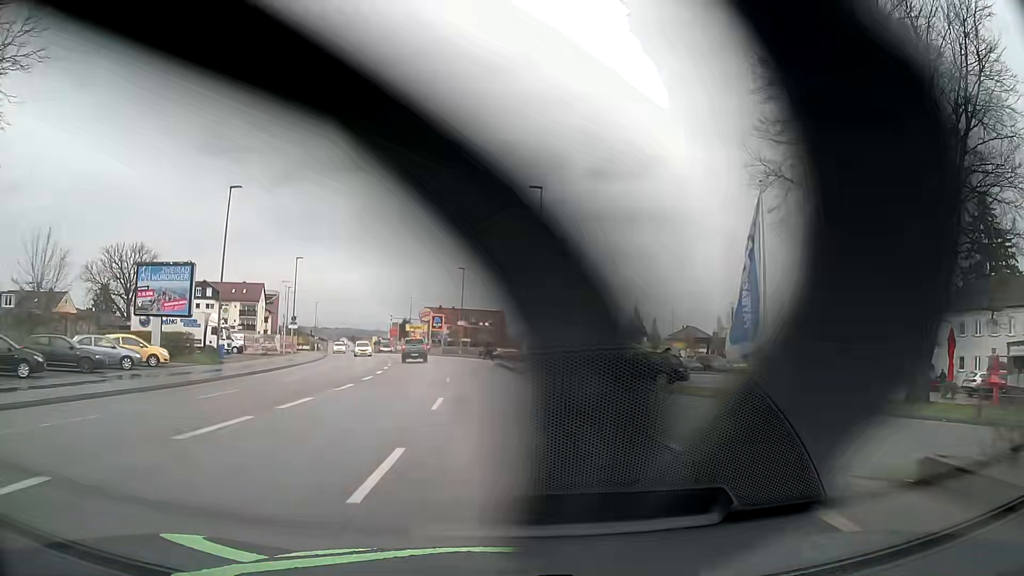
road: tertiary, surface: asphalt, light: Day
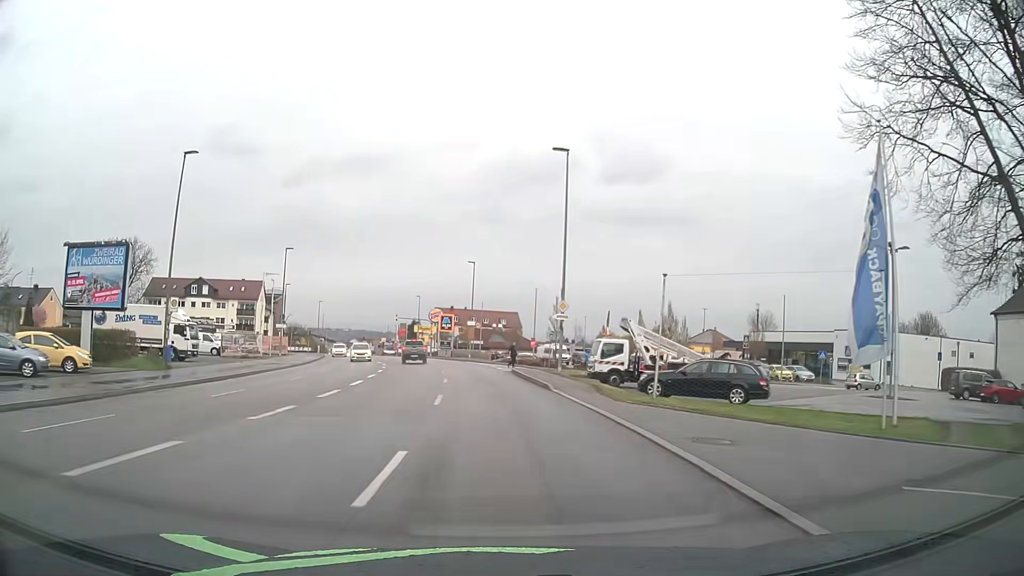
(-0.1, +8.2) m; -2°
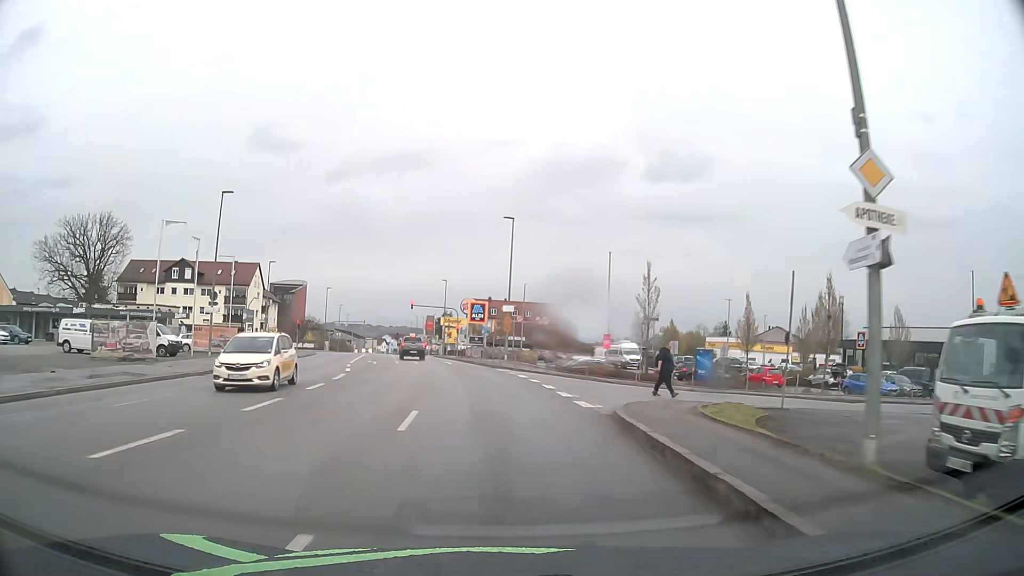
(-0.6, +23.4) m; -3°
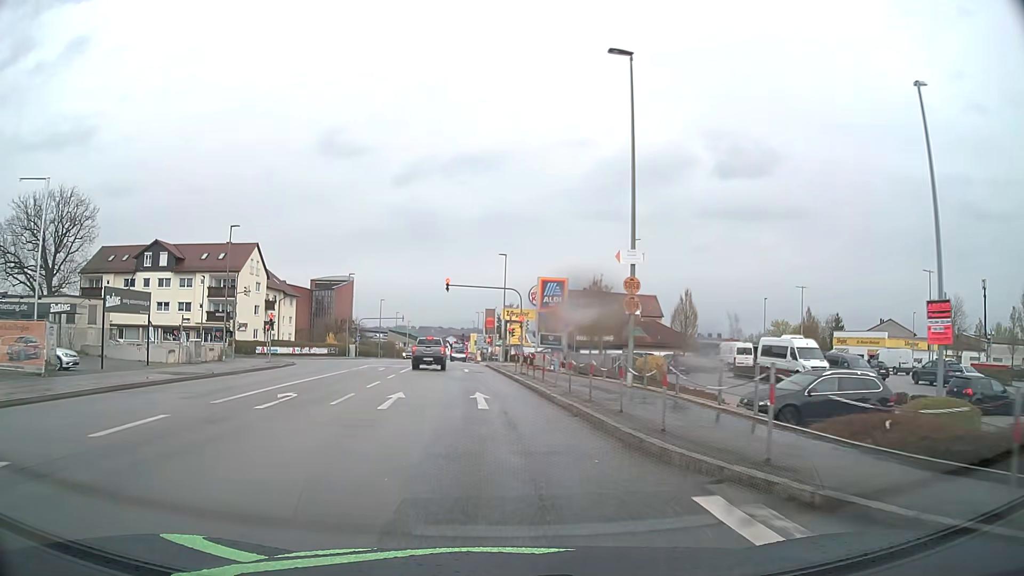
(-1.2, +27.8) m; -6°
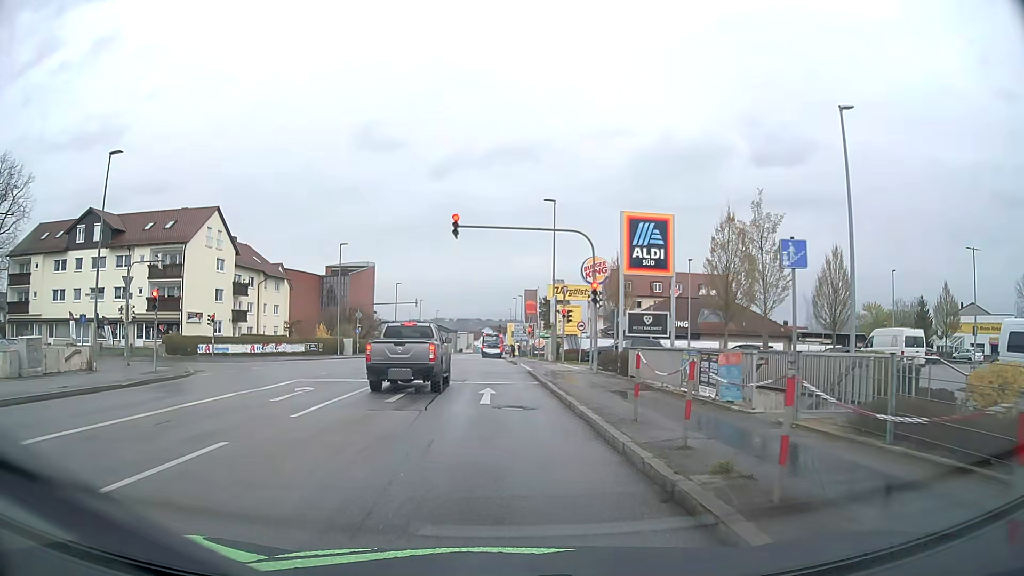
(-0.6, +21.3) m; -3°
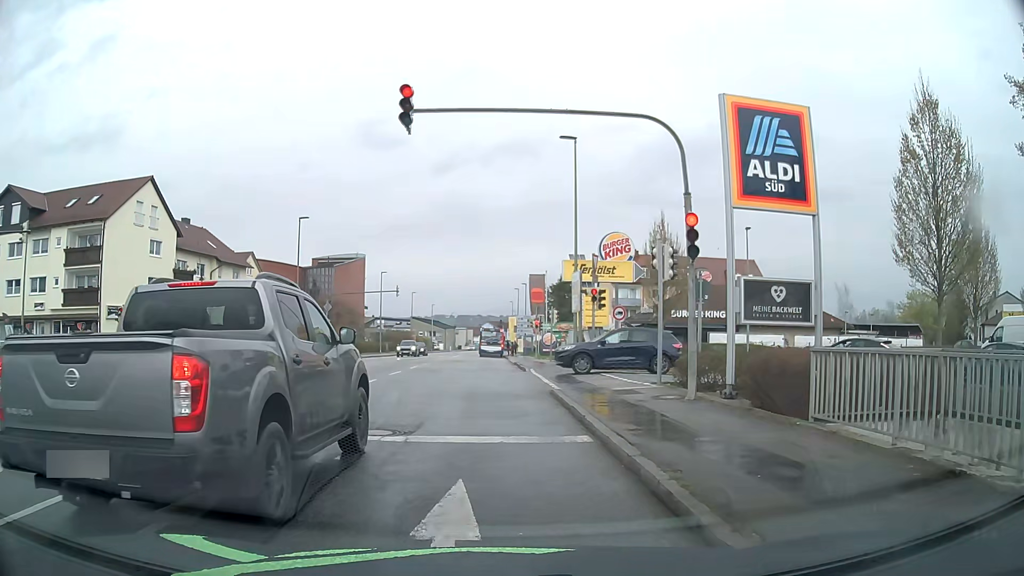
(0.0, +12.4) m; -1°
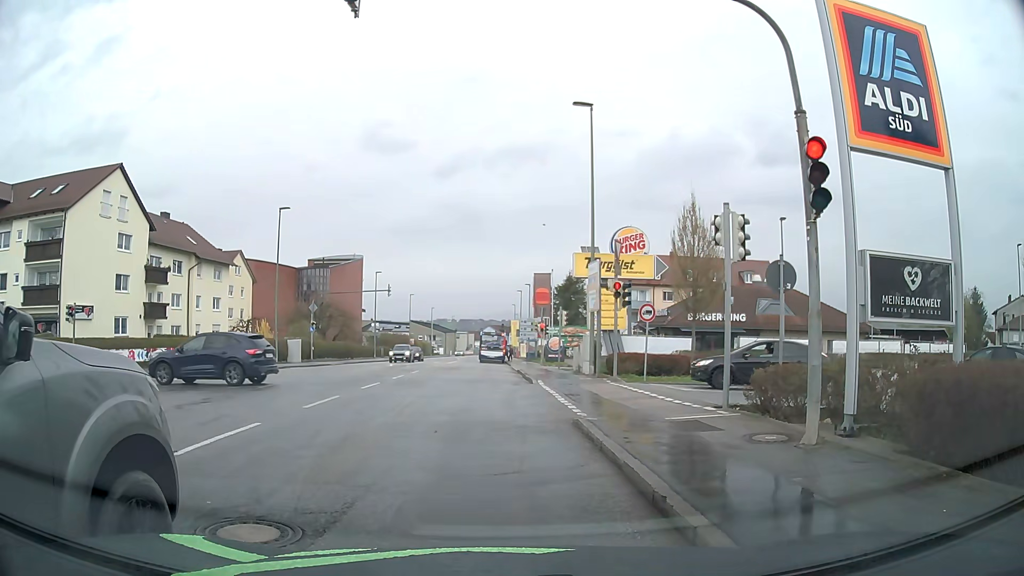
(+0.1, +4.8) m; +2°
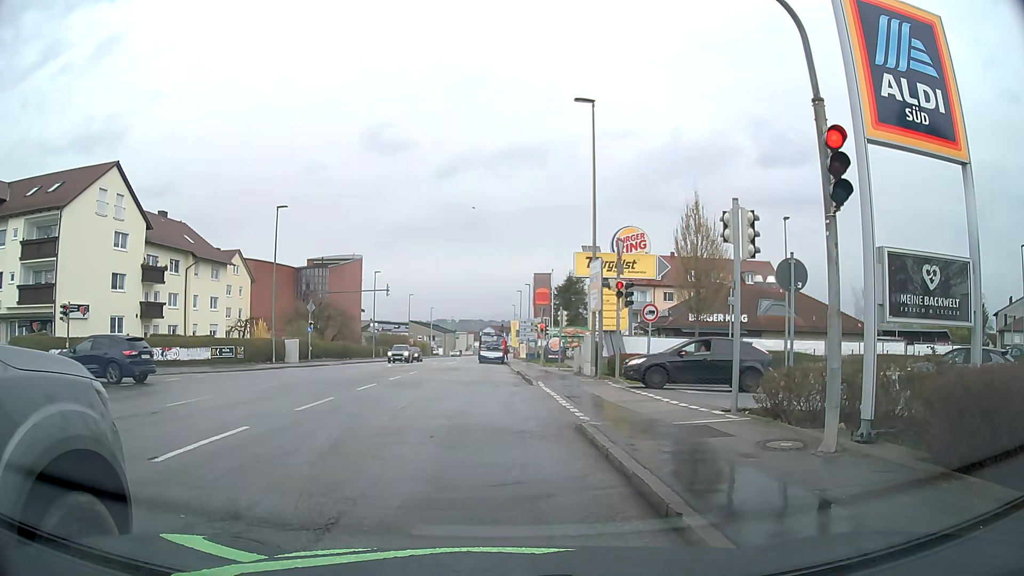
(0.0, +0.5) m; 0°
(0, +10) (-1, +20) (-1, +30) (-2, +40) (-2, +50) (-3, +60) (-3, +70) (-5, +80) (-6, +90) (-7, +100) m
